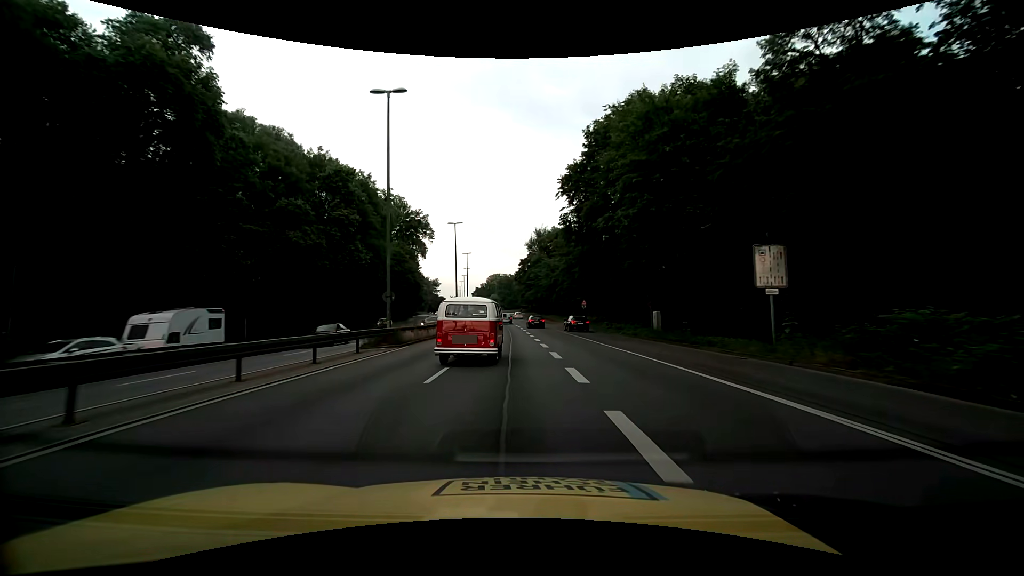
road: trunk_link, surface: asphalt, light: Day
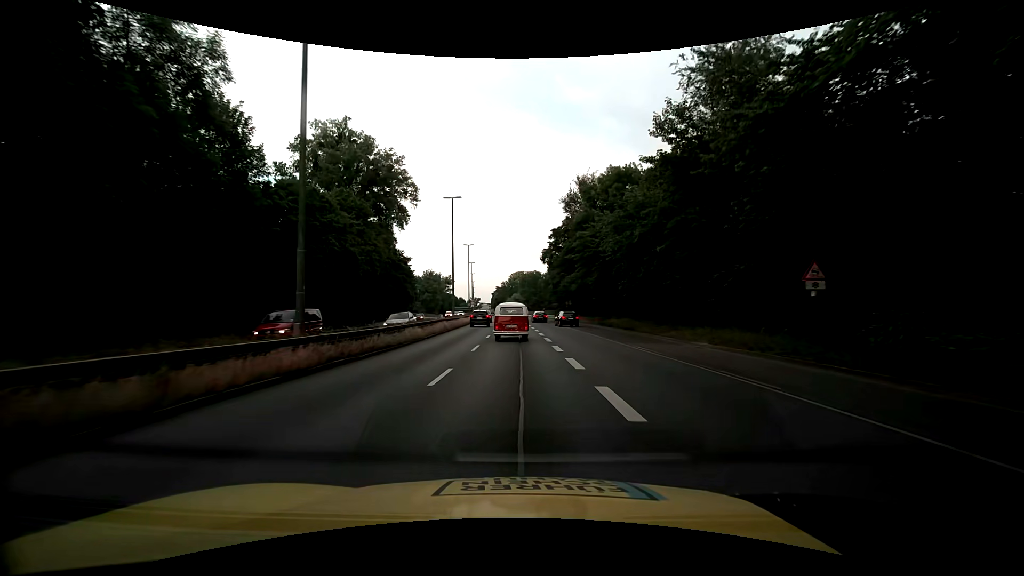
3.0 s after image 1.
(-1.1, +45.8) m; -2°
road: trunk
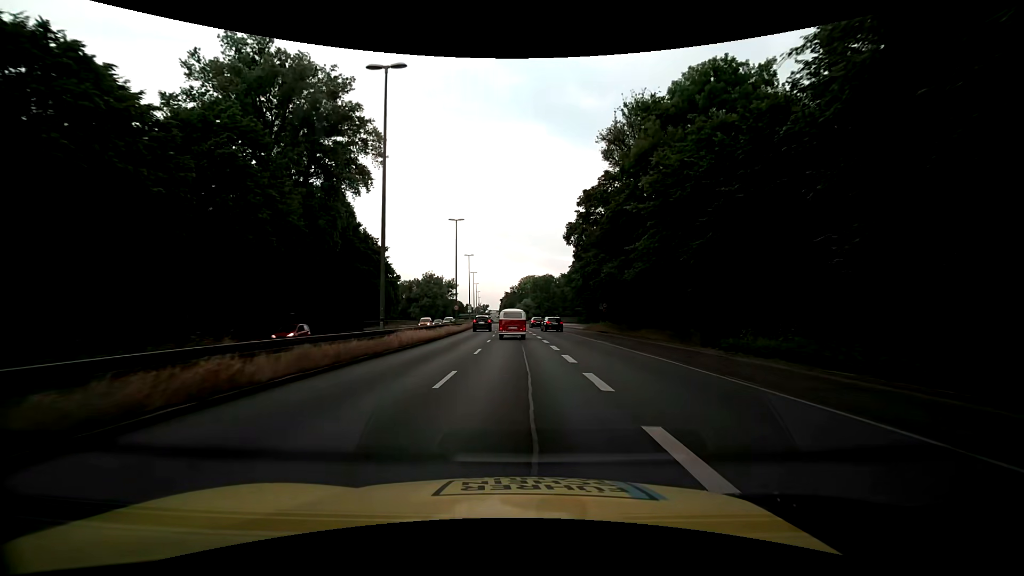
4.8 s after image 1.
(-0.6, +27.3) m; -2°
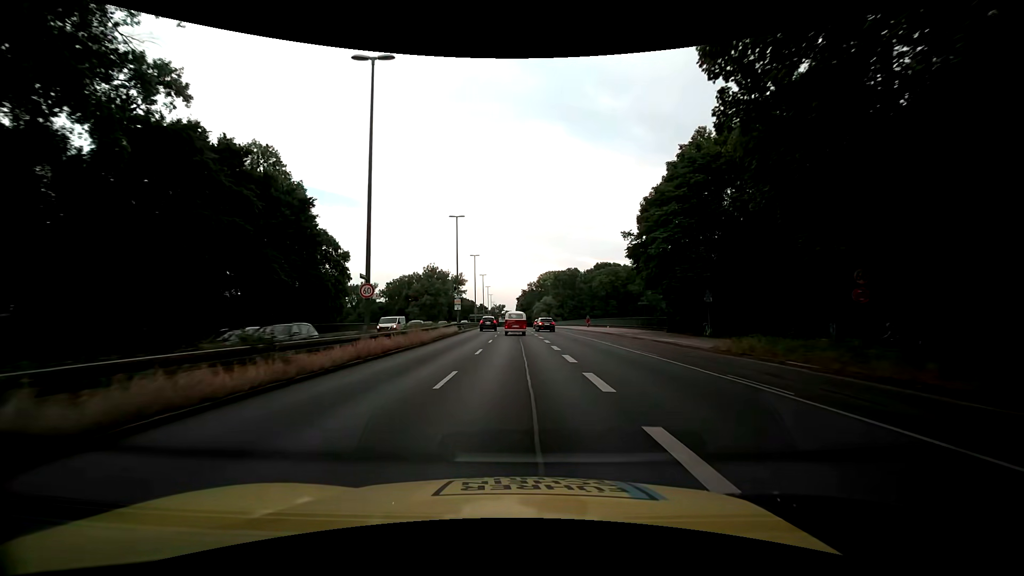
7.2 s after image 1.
(-0.5, +36.2) m; -2°
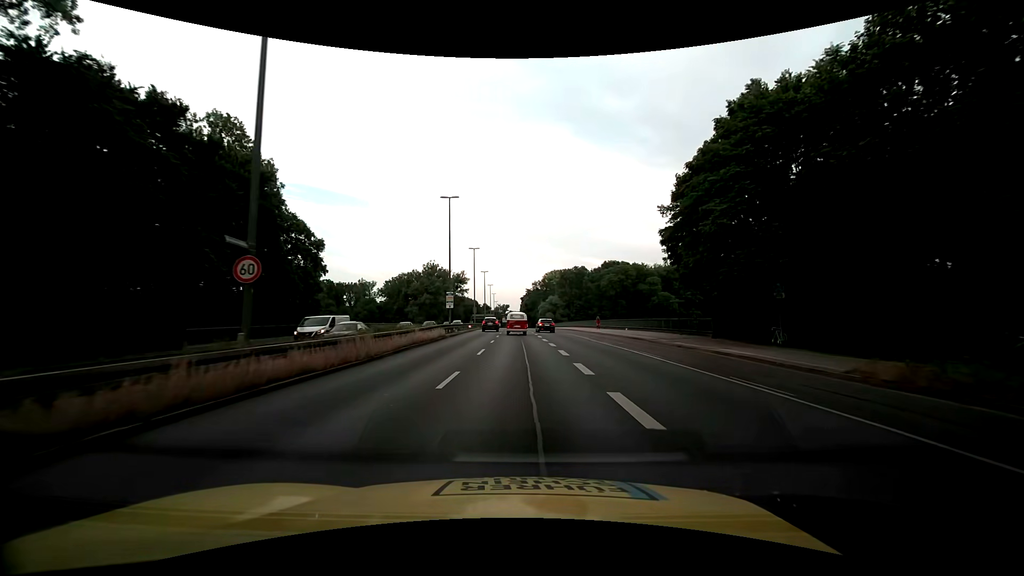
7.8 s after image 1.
(-0.1, +9.0) m; -1°
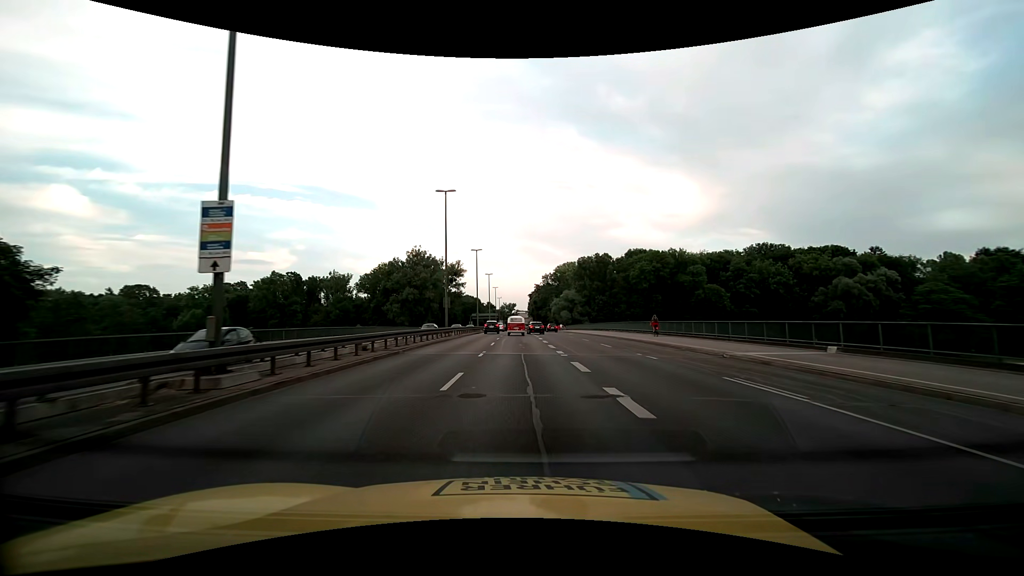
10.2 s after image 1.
(-0.4, +36.3) m; -1°
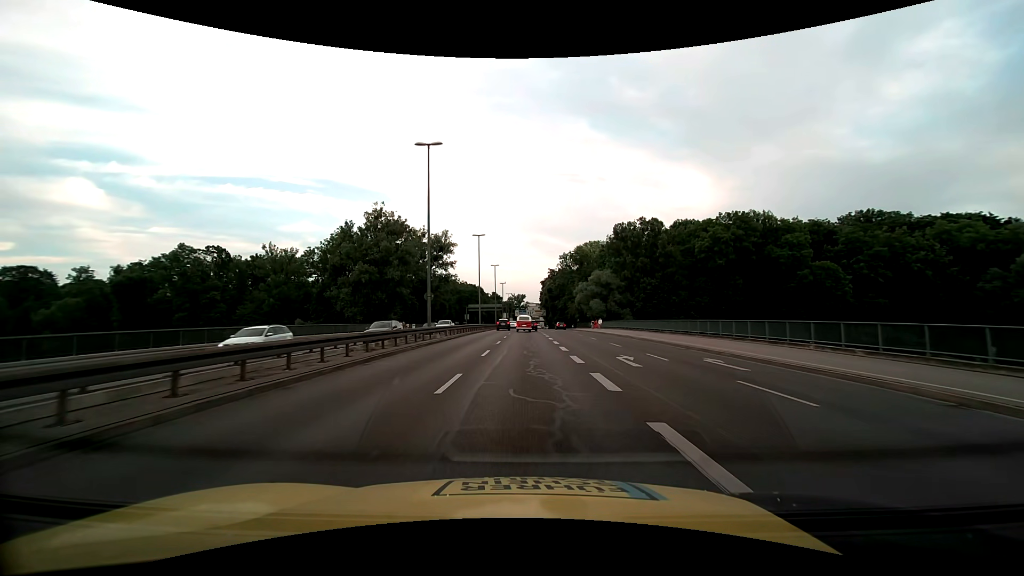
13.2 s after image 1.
(-0.4, +45.7) m; -1°
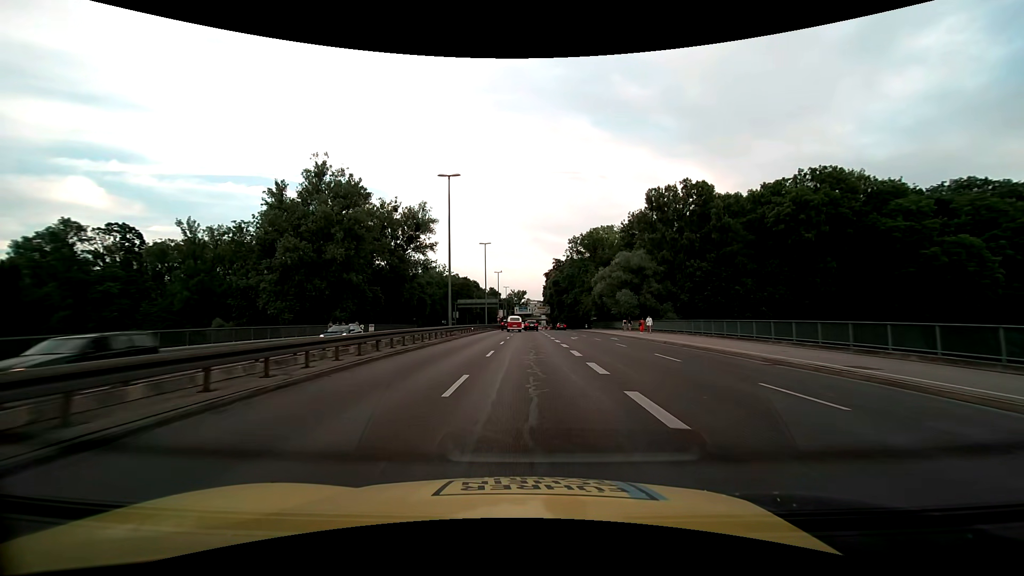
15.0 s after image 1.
(-0.1, +27.6) m; 0°
(0, +10) (0, +20) (0, +30) (+1, +40) (+1, +50) (+1, +60) (+1, +70) (+1, +80) (+1, +90) (+1, +100) m
